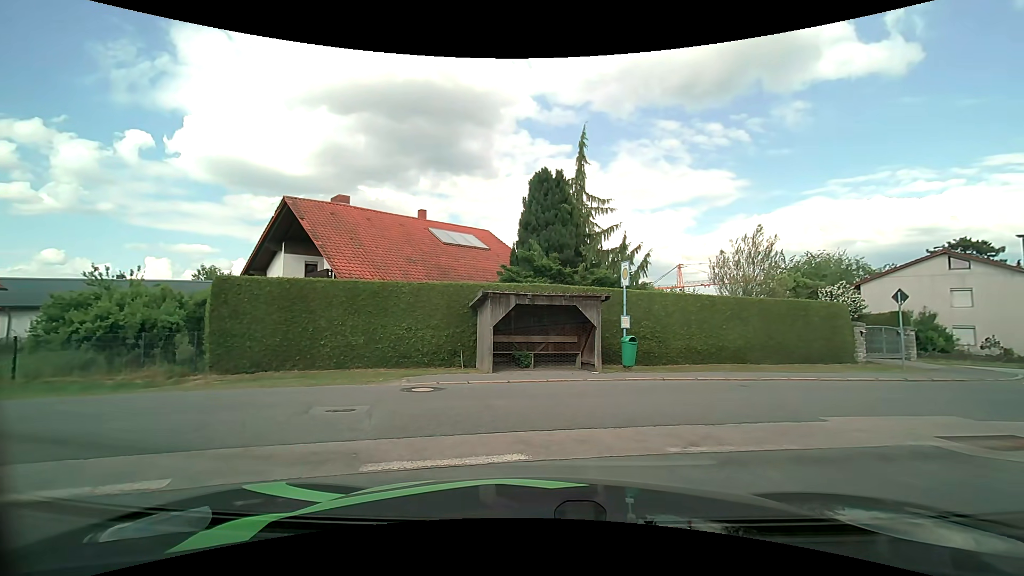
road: residential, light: Day
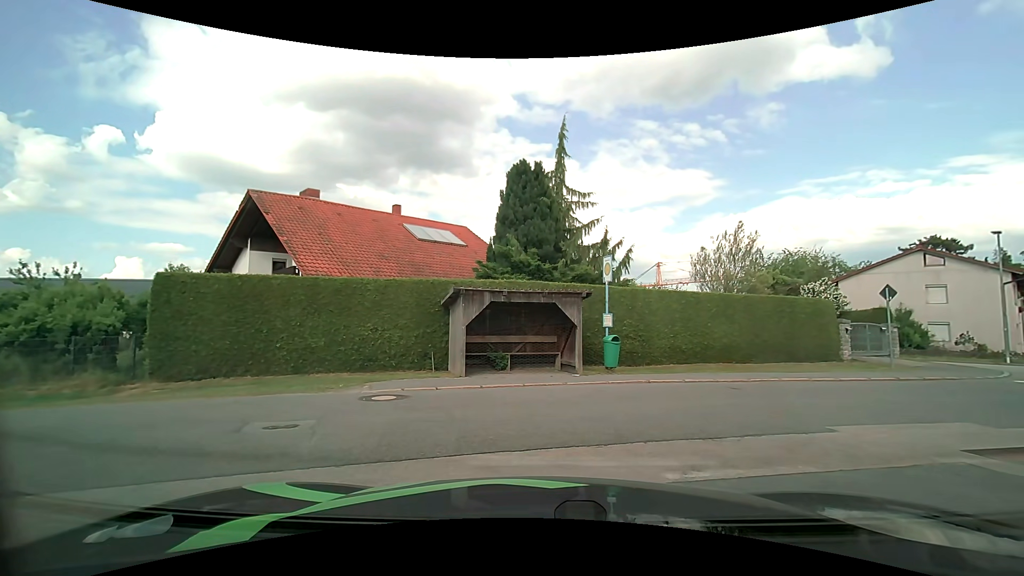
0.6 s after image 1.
(0.0, +1.0) m; +2°
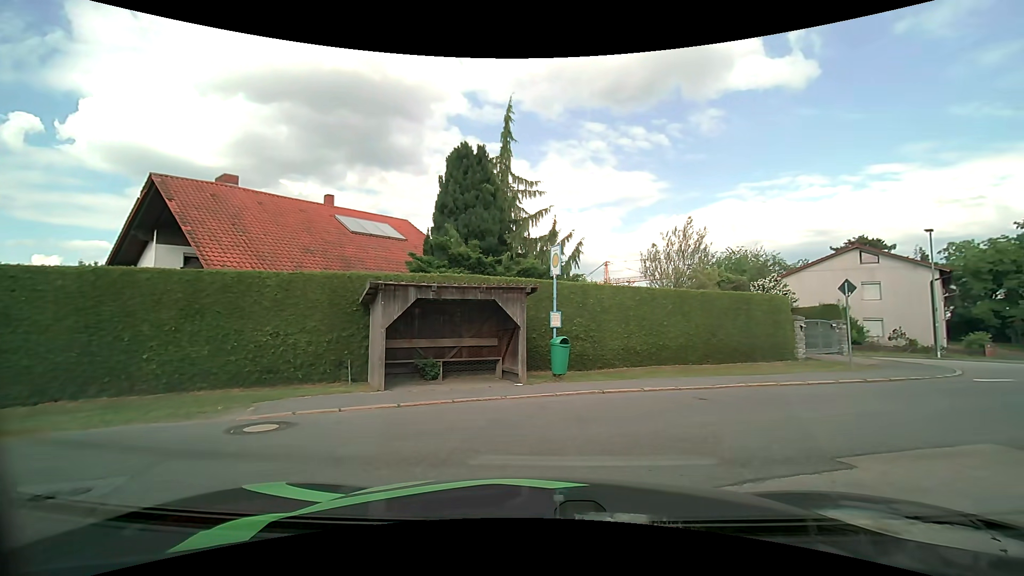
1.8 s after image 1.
(+0.1, +1.9) m; +7°
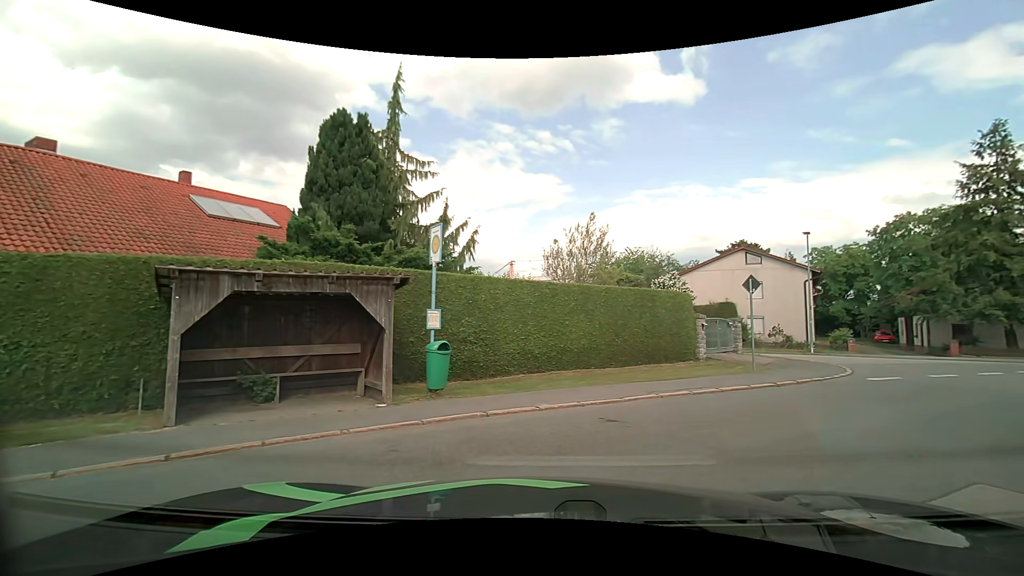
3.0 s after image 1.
(+0.2, +2.4) m; +11°
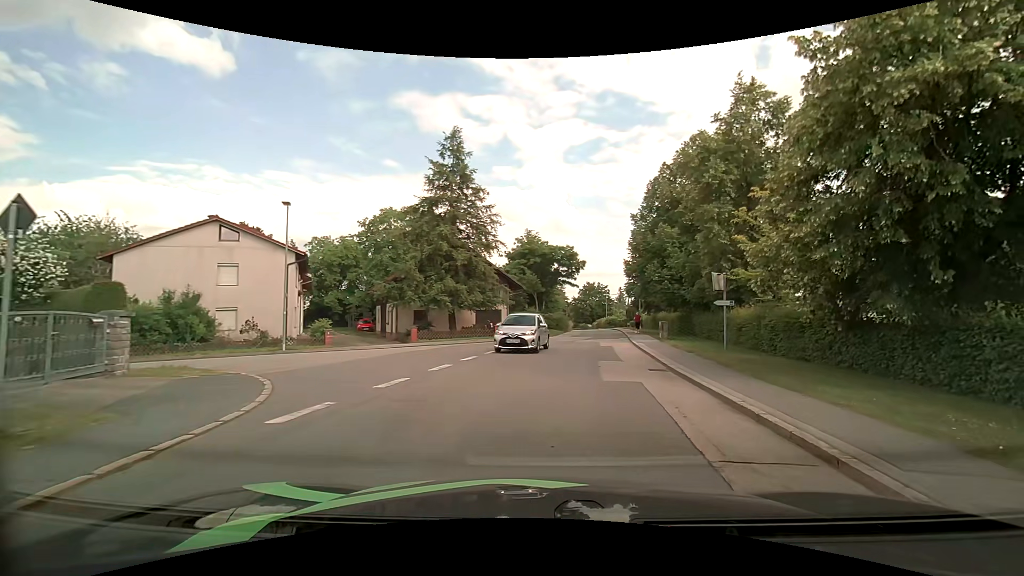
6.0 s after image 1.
(+4.1, +8.0) m; +51°
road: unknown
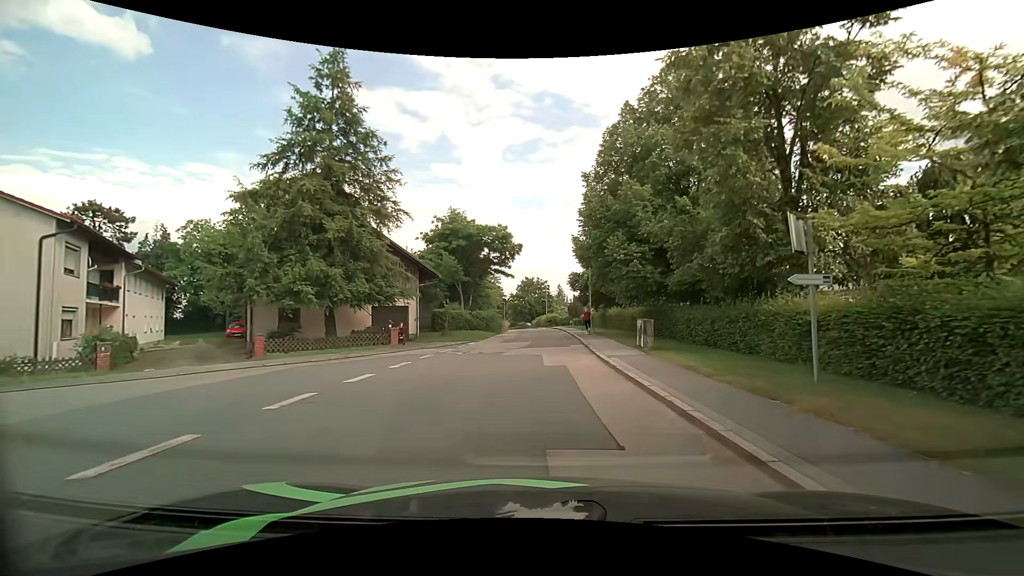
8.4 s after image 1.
(+1.0, +11.1) m; +7°
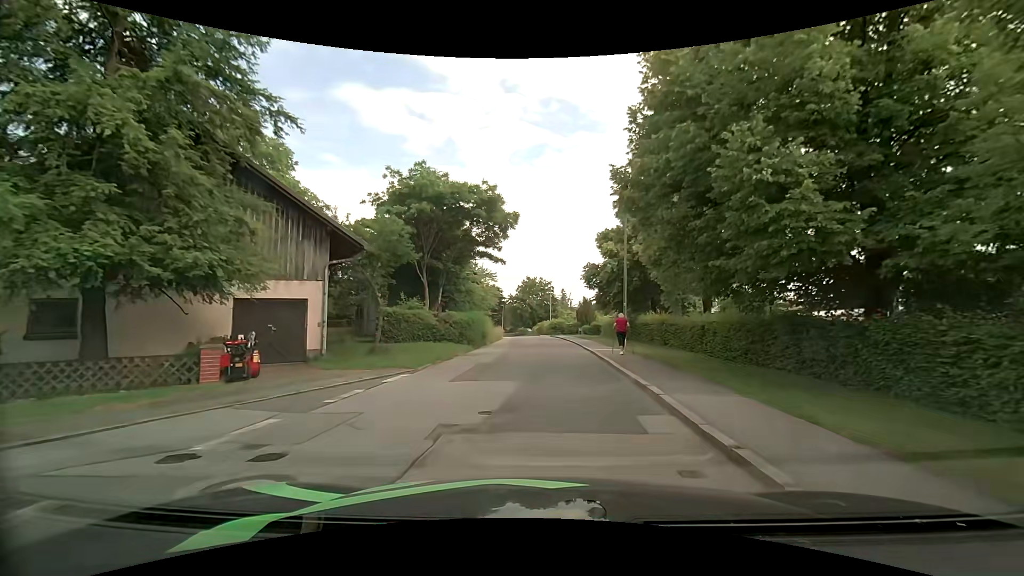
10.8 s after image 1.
(0.0, +14.2) m; -1°
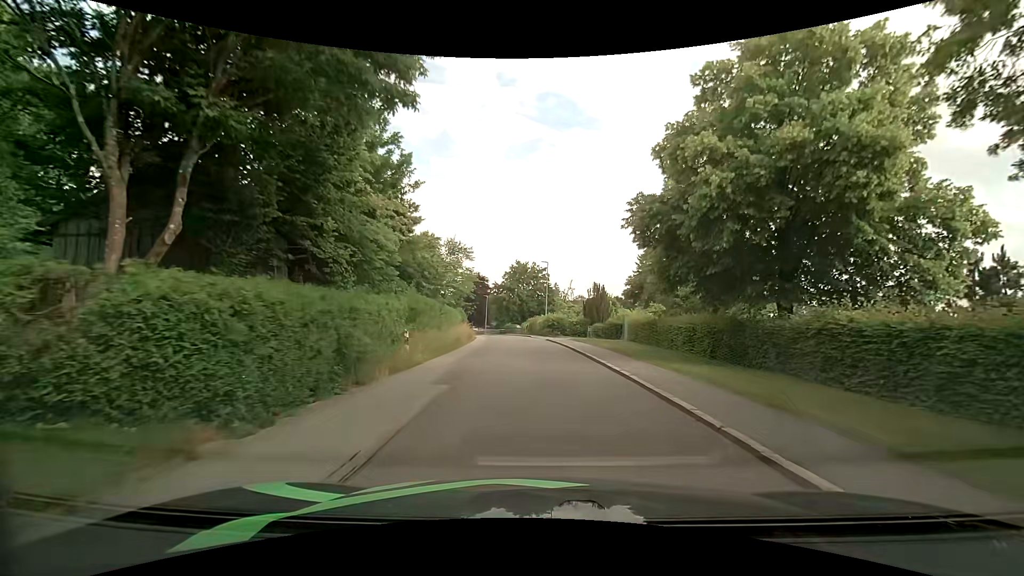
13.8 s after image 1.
(0.0, +20.8) m; +1°
(0, +10) (0, +20) (0, +30) (-1, +40) (-2, +50) (-3, +60) (-5, +70) (-7, +79) (-10, +89) (-12, +99) m
